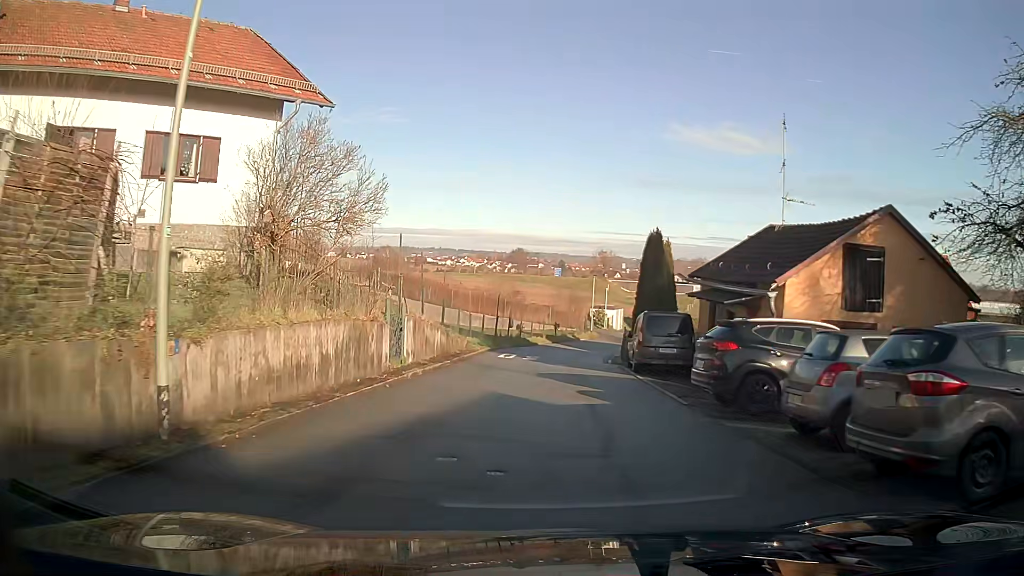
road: residential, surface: asphalt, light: Day
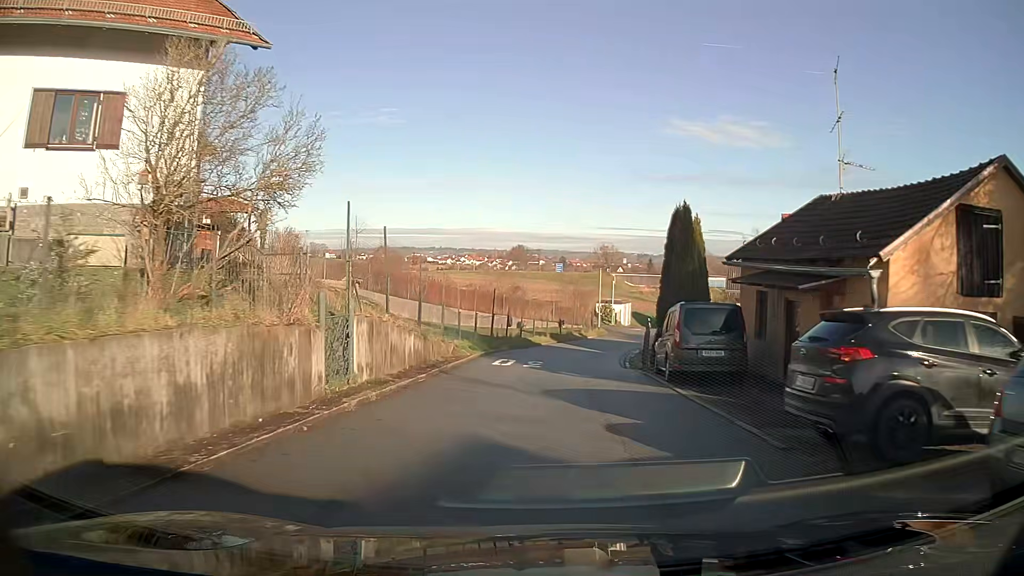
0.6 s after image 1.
(0.0, +4.7) m; 0°
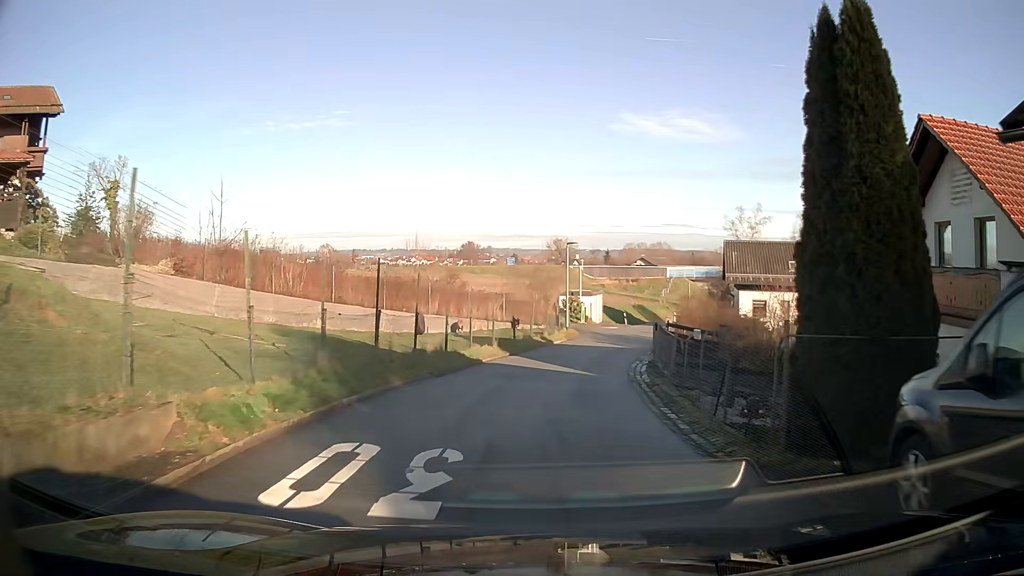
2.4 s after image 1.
(+0.5, +14.1) m; +4°
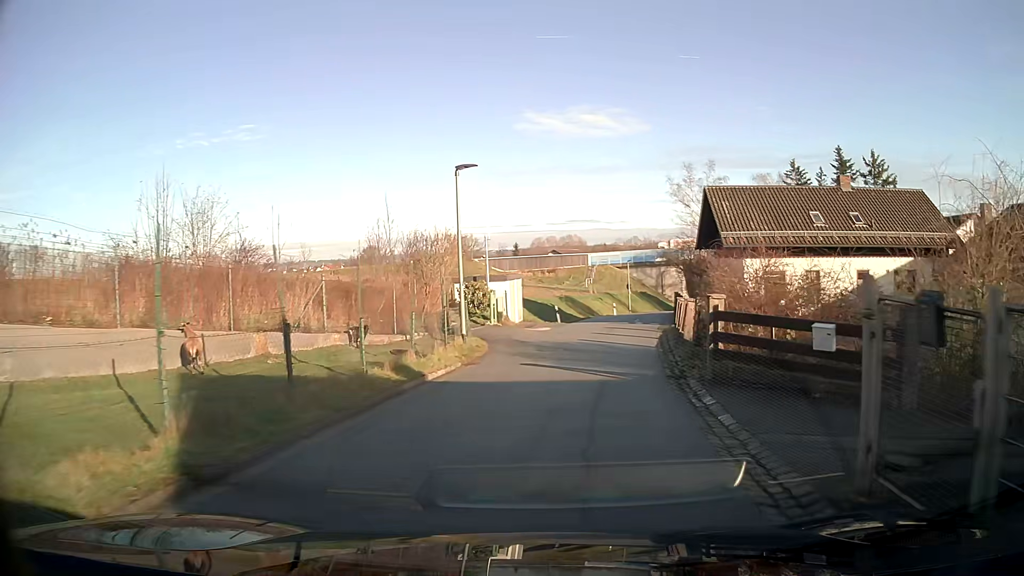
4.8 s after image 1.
(+1.1, +18.6) m; +8°
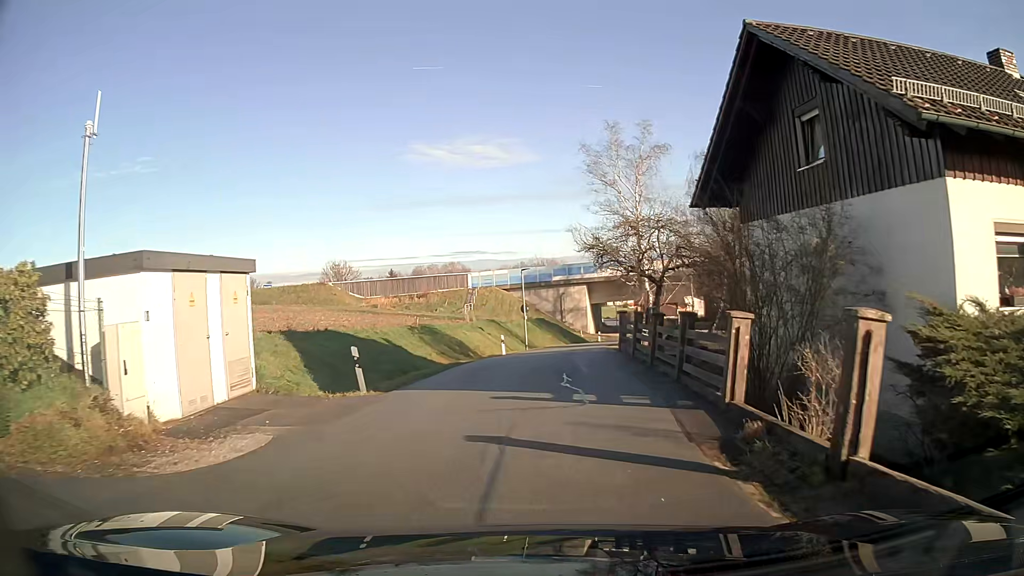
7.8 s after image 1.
(+2.1, +22.9) m; +9°
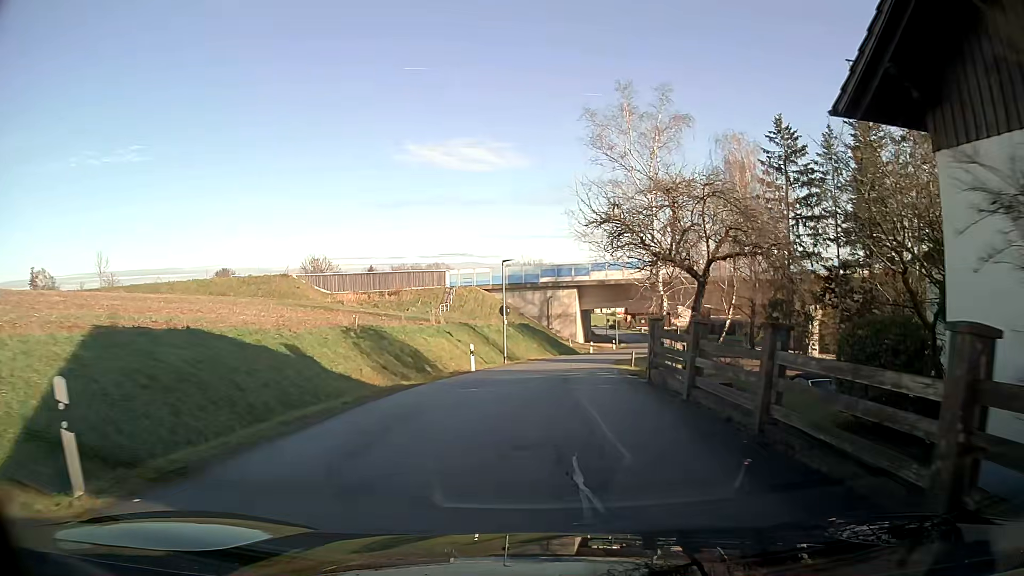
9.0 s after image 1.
(+0.1, +9.3) m; +1°
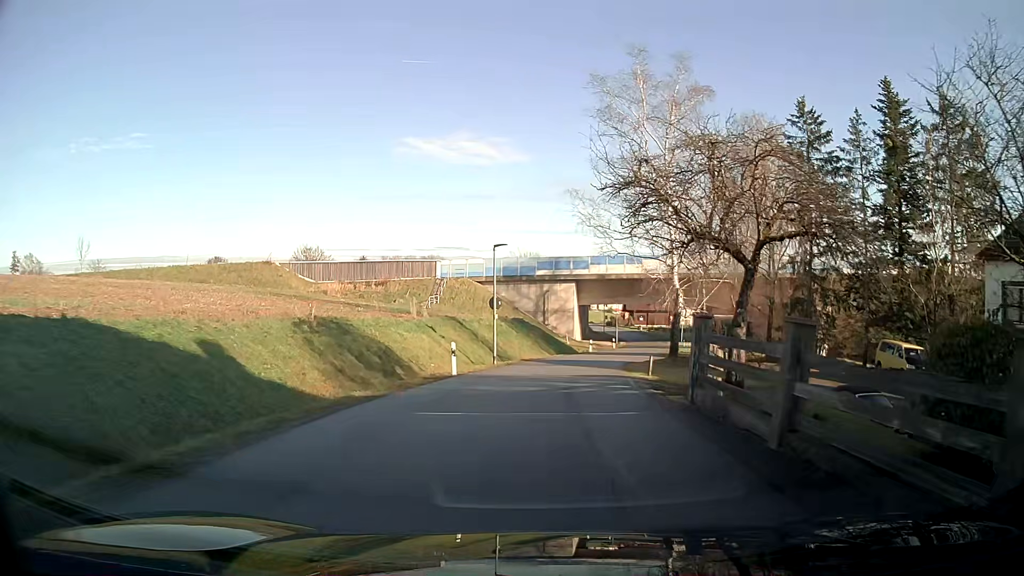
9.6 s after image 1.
(0.0, +4.7) m; +1°
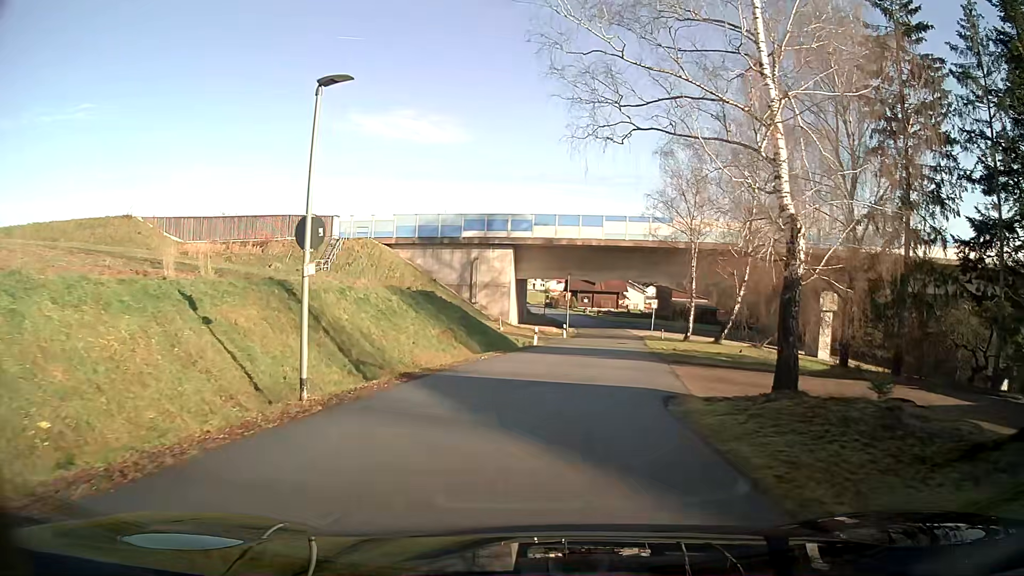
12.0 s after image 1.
(+0.9, +18.8) m; +7°
(0, +10) (+1, +20) (+3, +30) (+4, +40) (+5, +50) (+6, +60) (+6, +70) (+6, +80) (+5, +90) (+3, +99) m
